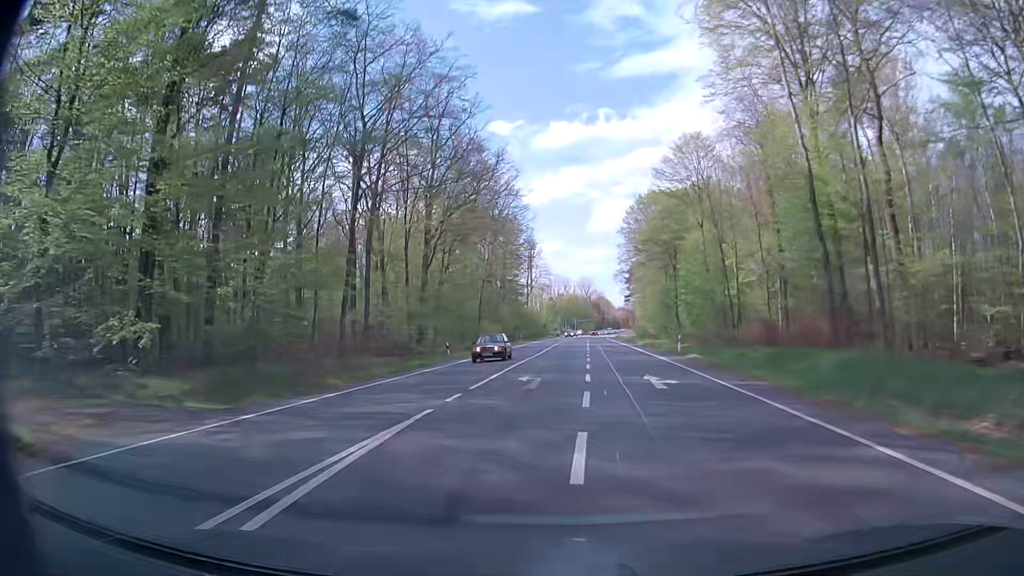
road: primary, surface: asphalt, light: Day
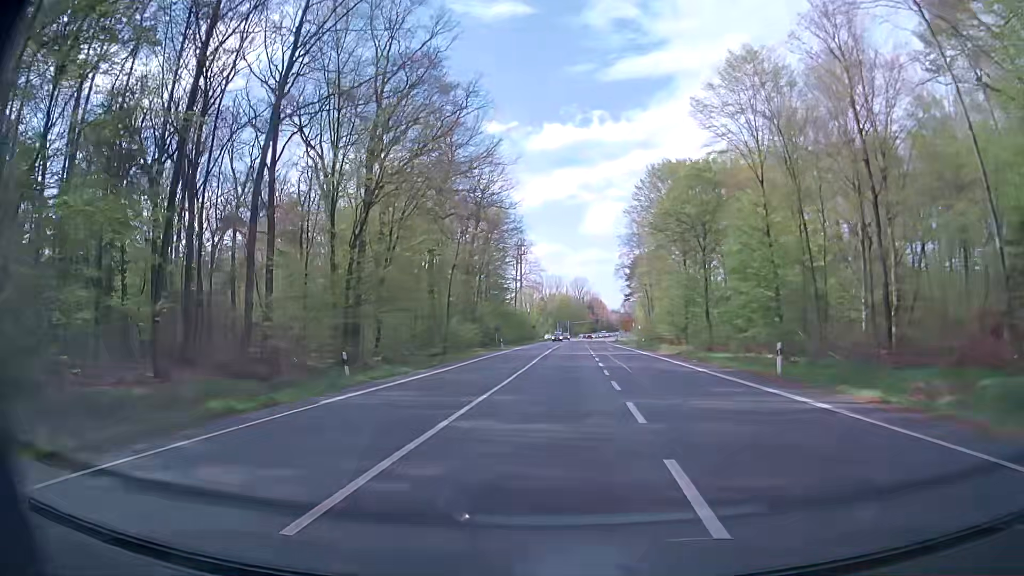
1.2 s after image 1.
(+0.1, +20.3) m; +1°
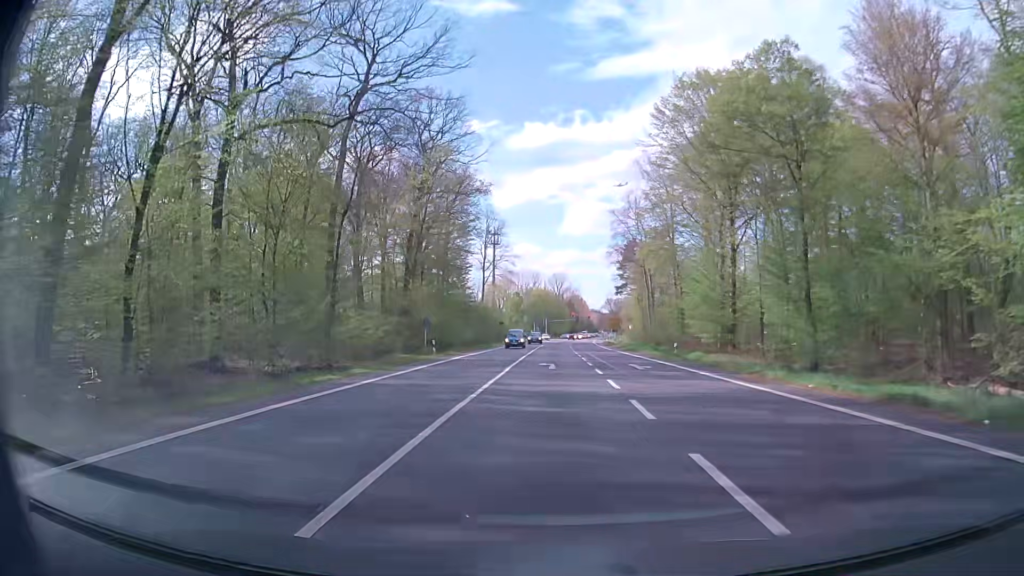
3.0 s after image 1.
(+0.3, +30.1) m; +2°
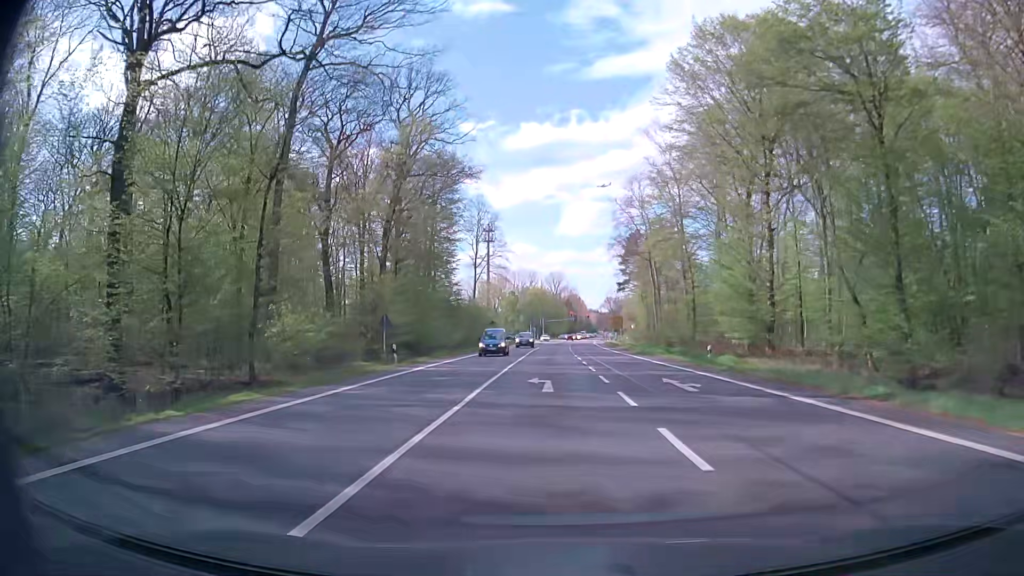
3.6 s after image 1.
(+0.1, +9.9) m; 0°
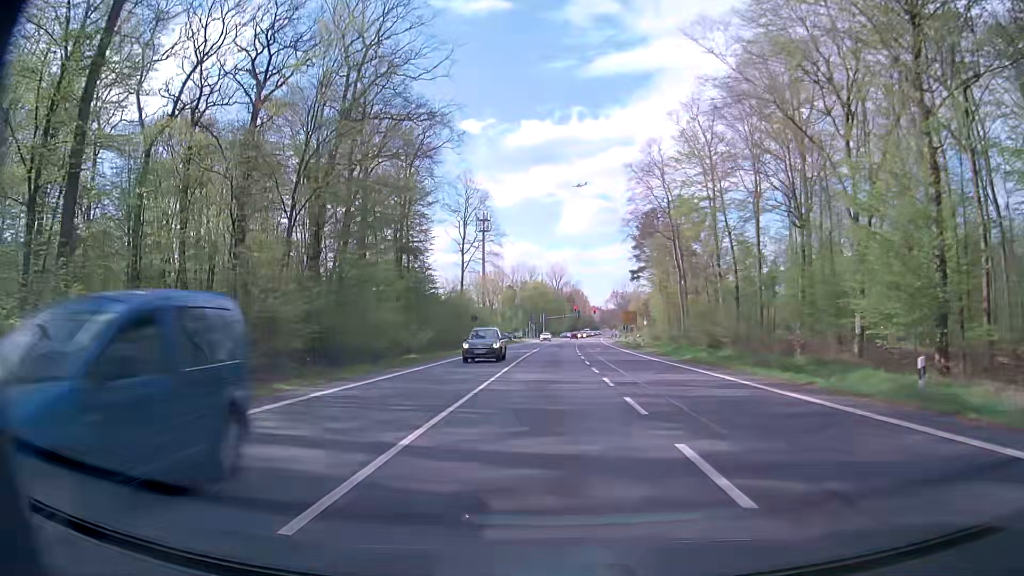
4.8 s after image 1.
(+0.2, +19.7) m; 0°
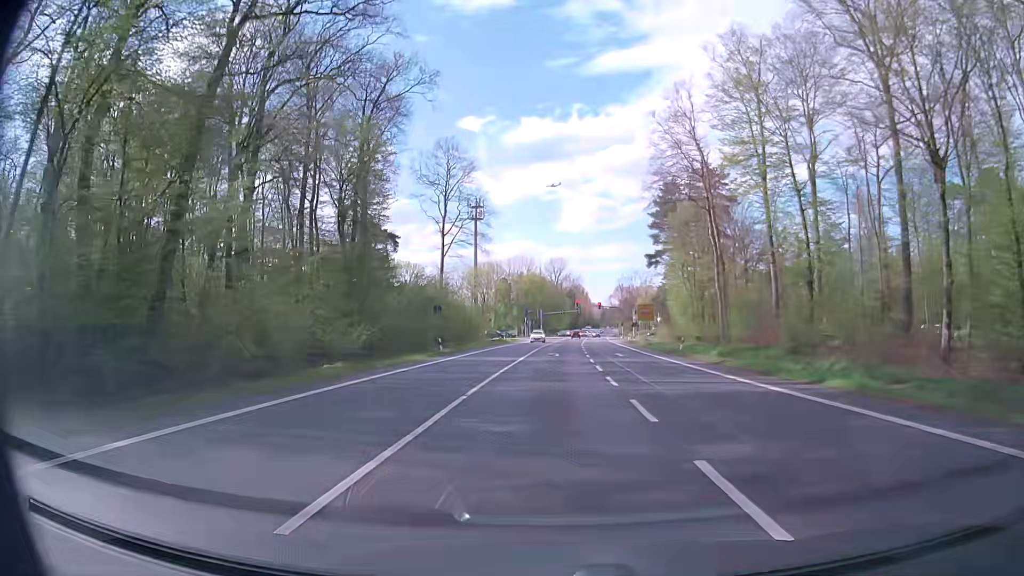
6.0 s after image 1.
(0.0, +19.4) m; 0°
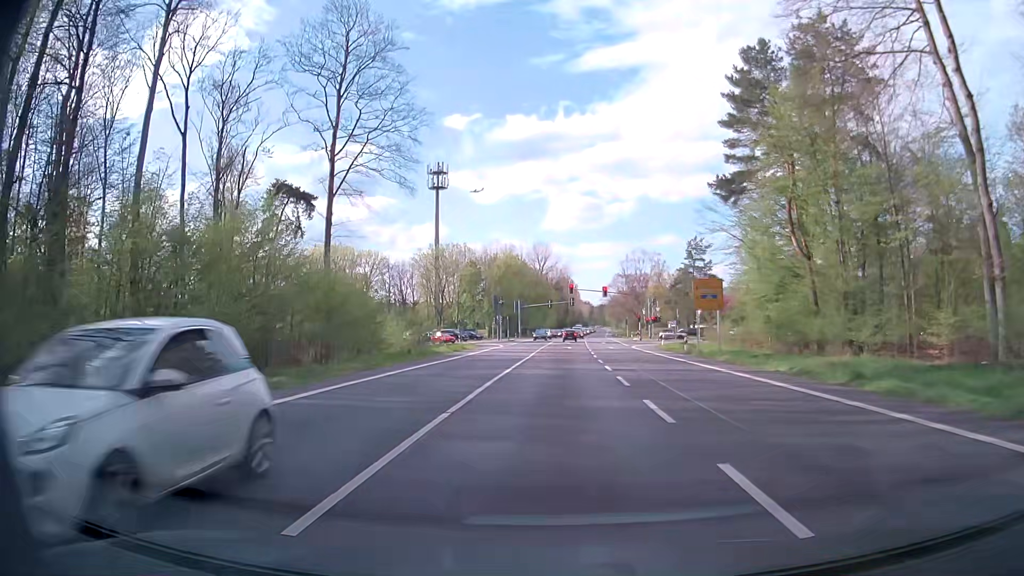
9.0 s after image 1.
(+0.4, +42.9) m; +1°
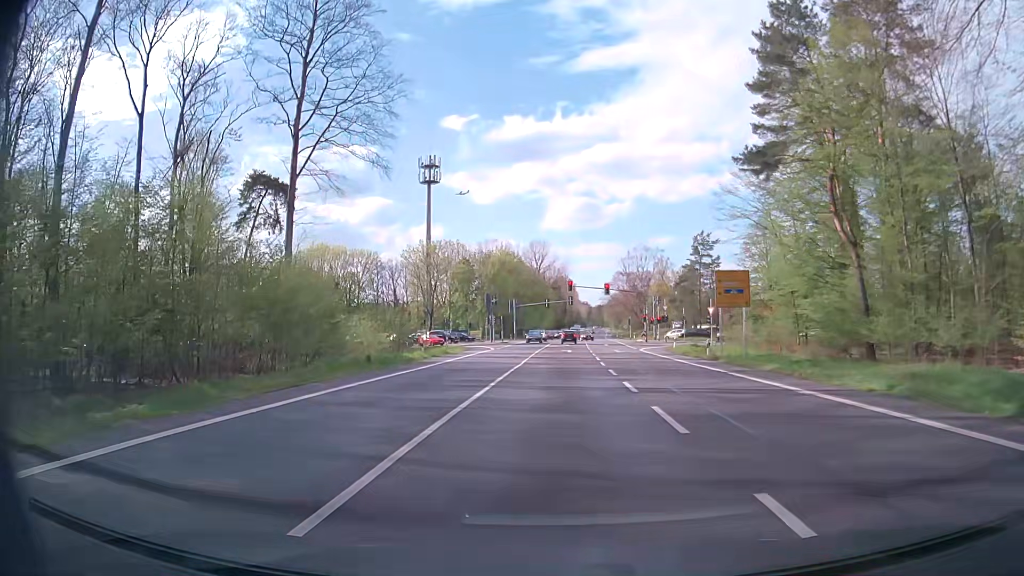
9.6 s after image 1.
(0.0, +7.2) m; 0°
